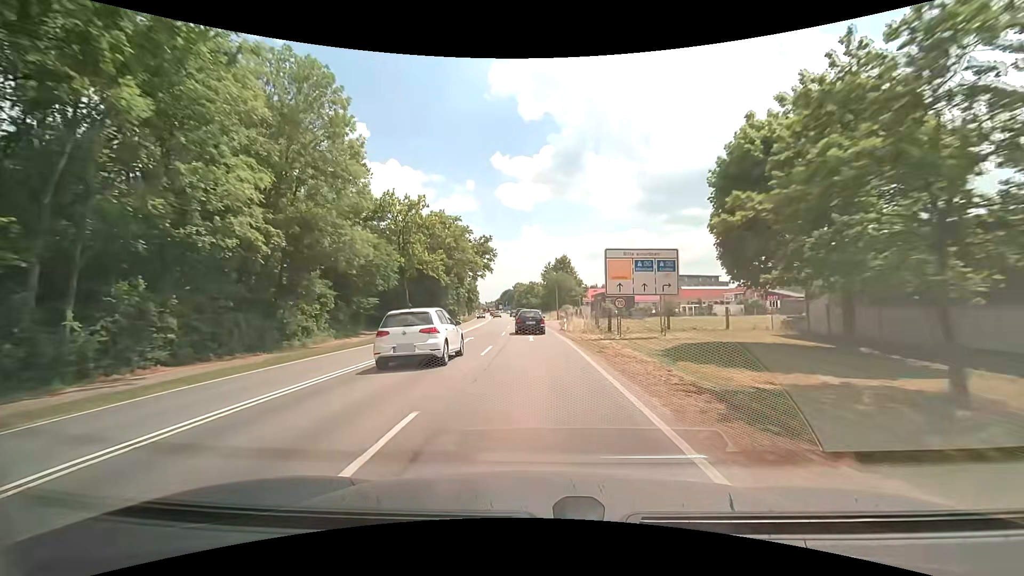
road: secondary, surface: asphalt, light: Day
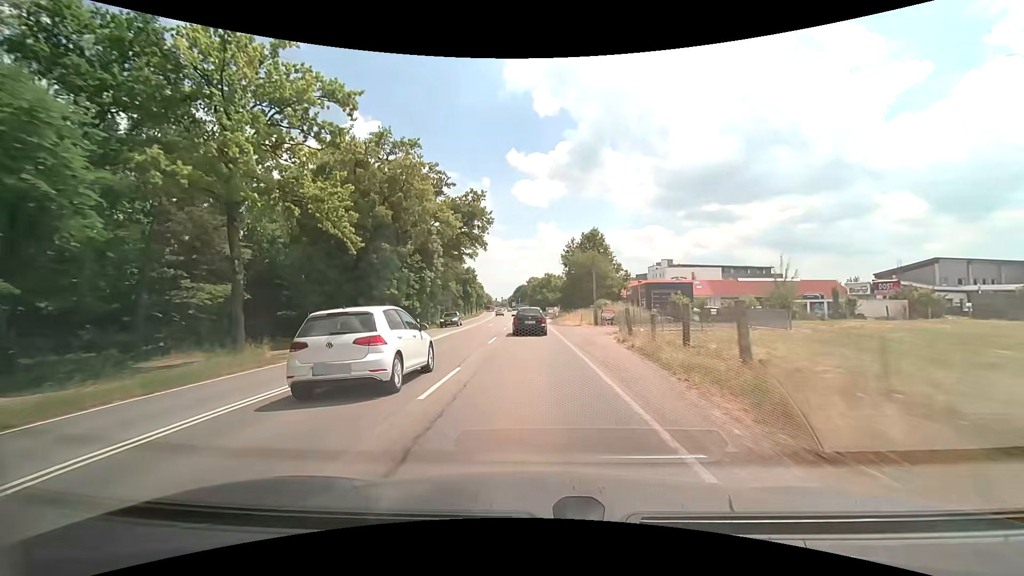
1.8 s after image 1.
(-0.1, +32.3) m; -1°
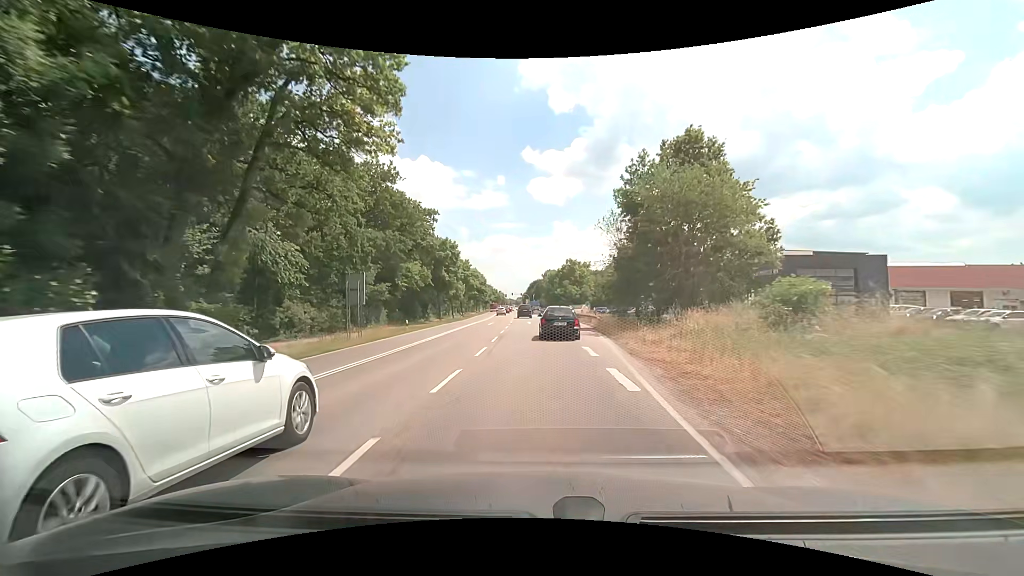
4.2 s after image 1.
(-0.9, +41.4) m; -2°
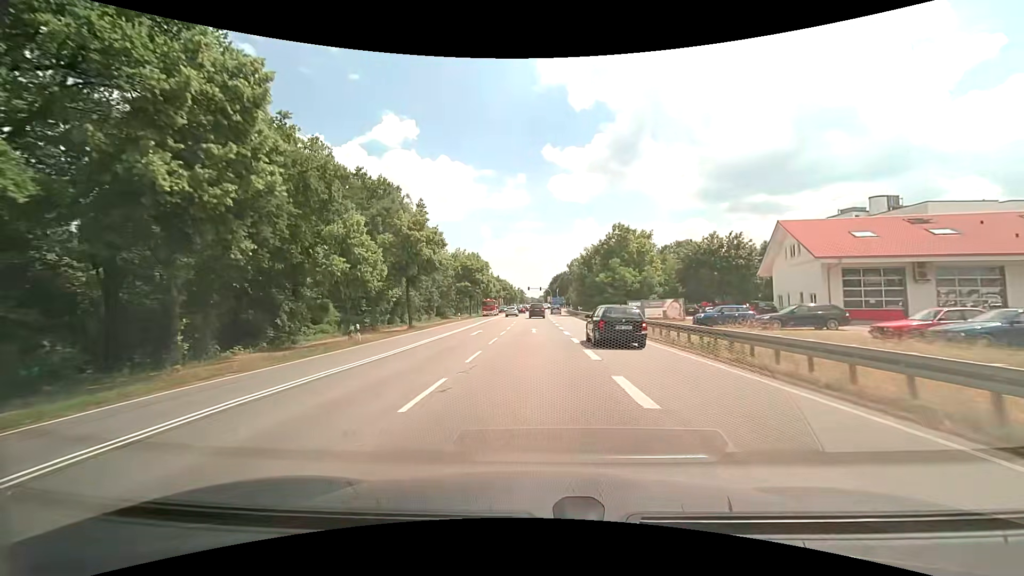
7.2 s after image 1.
(-0.9, +48.9) m; -3°
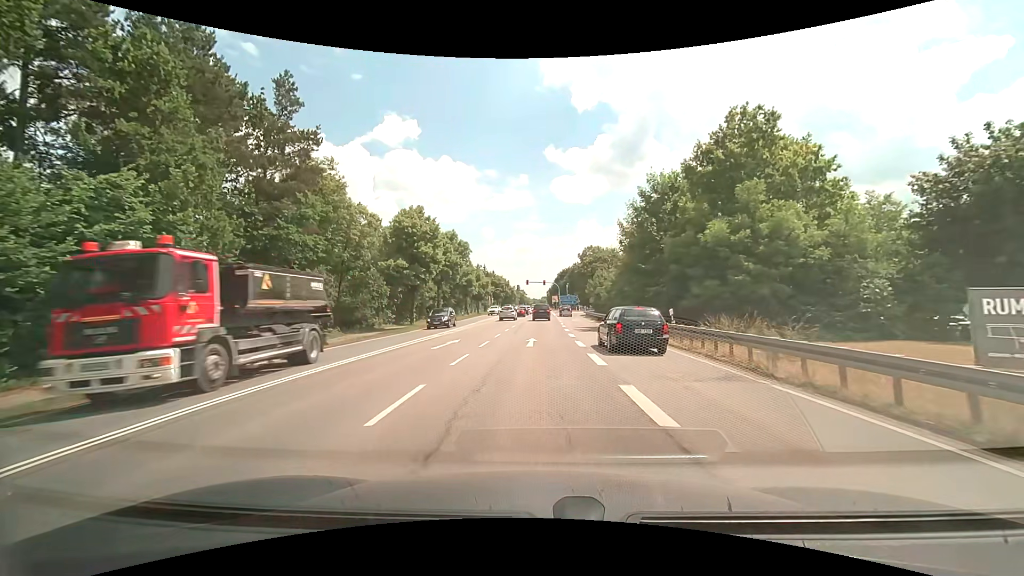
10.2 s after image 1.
(-0.2, +42.2) m; 0°
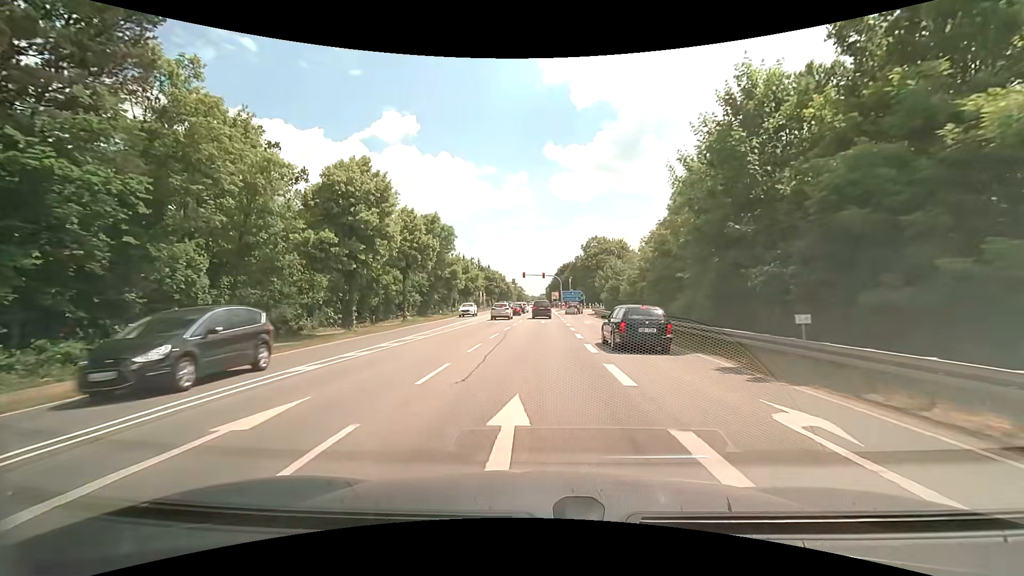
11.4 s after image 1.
(0.0, +14.9) m; 0°
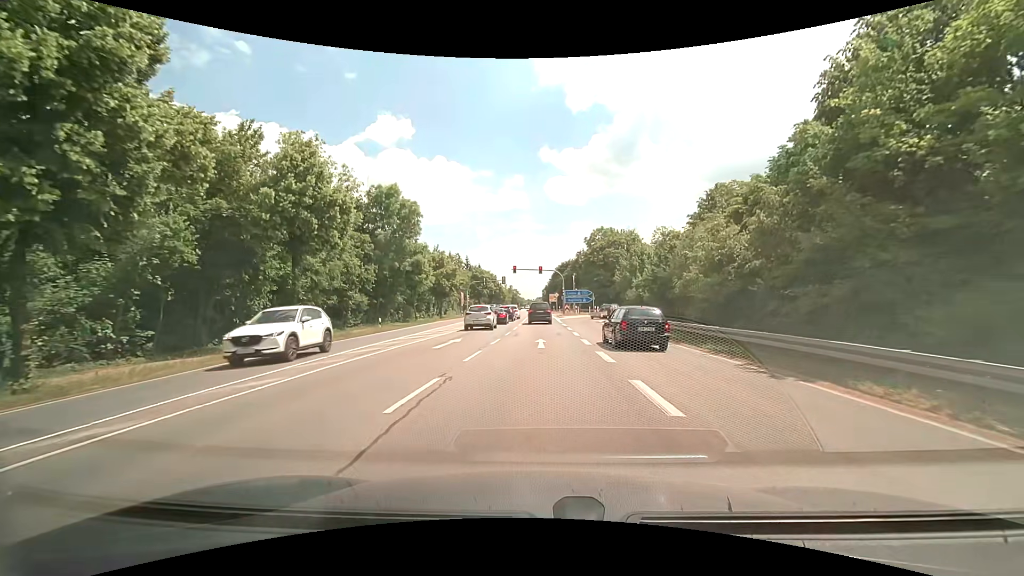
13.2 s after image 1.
(+0.1, +20.1) m; 0°
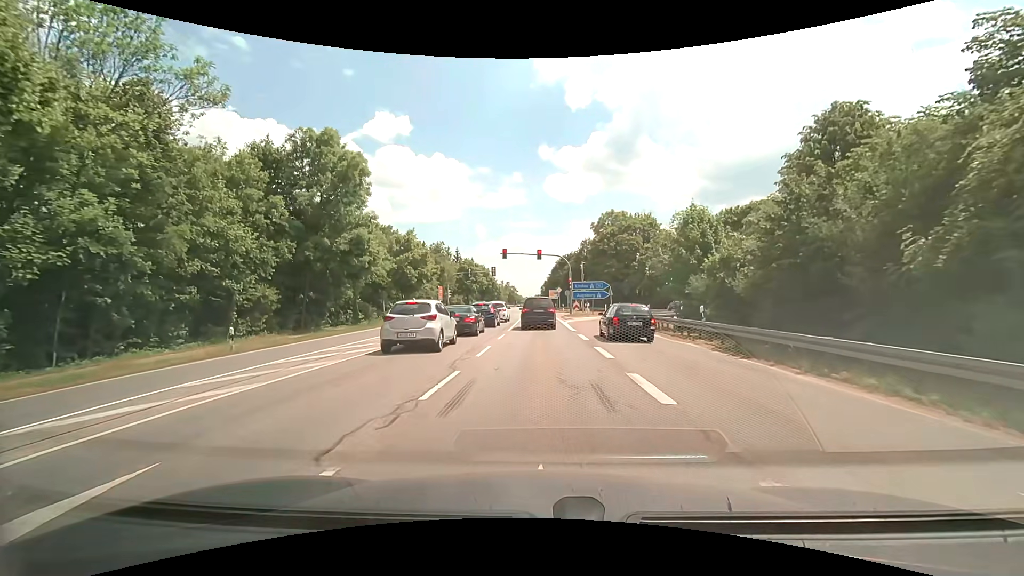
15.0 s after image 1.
(+0.1, +16.9) m; +1°
(0, +10) (0, +20) (0, +30) (0, +40) (0, +50) (0, +60) (0, +70) (0, +80) (0, +90) (-1, +100) m
